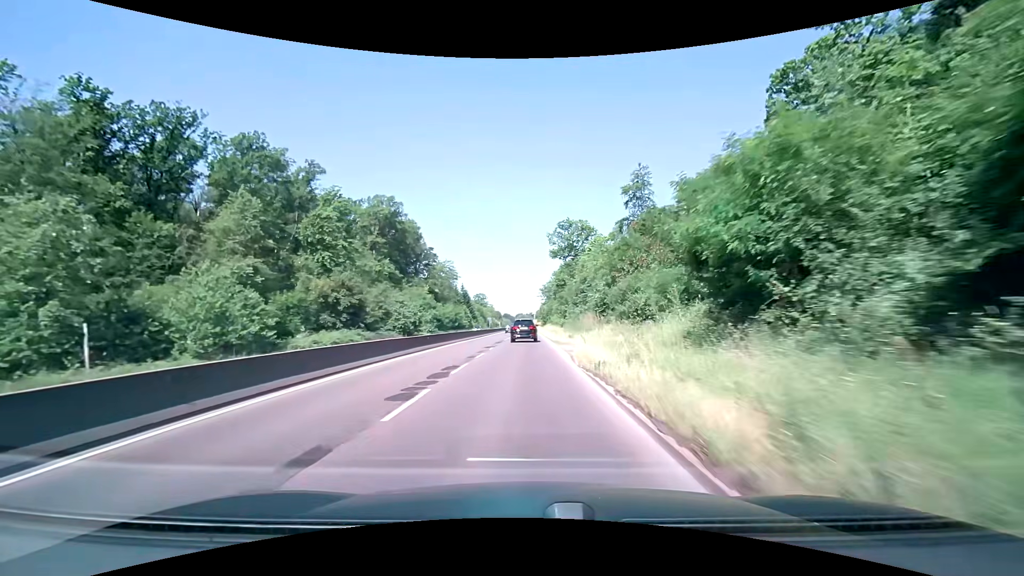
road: trunk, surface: asphalt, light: Day
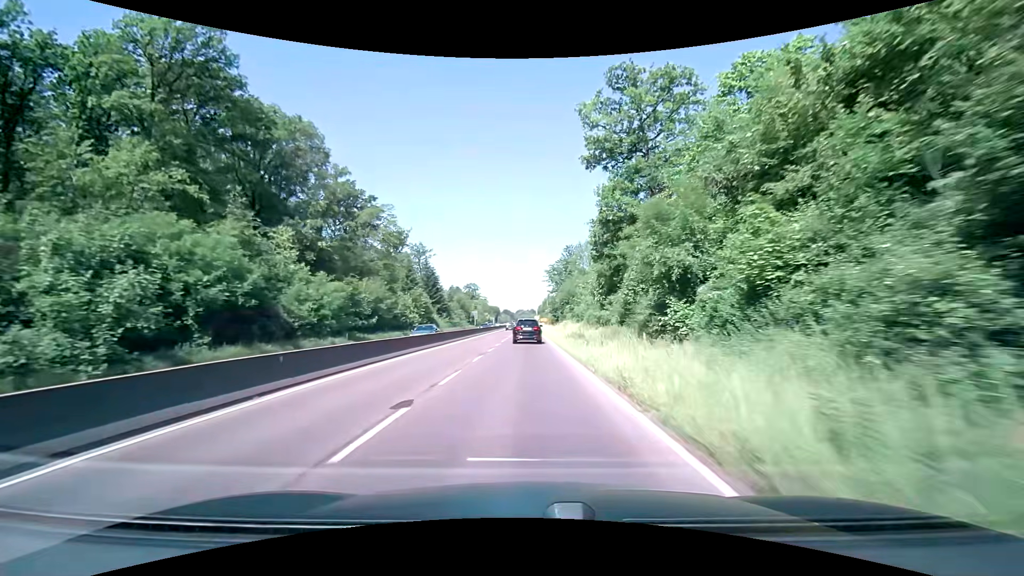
(-0.1, +57.0) m; 0°
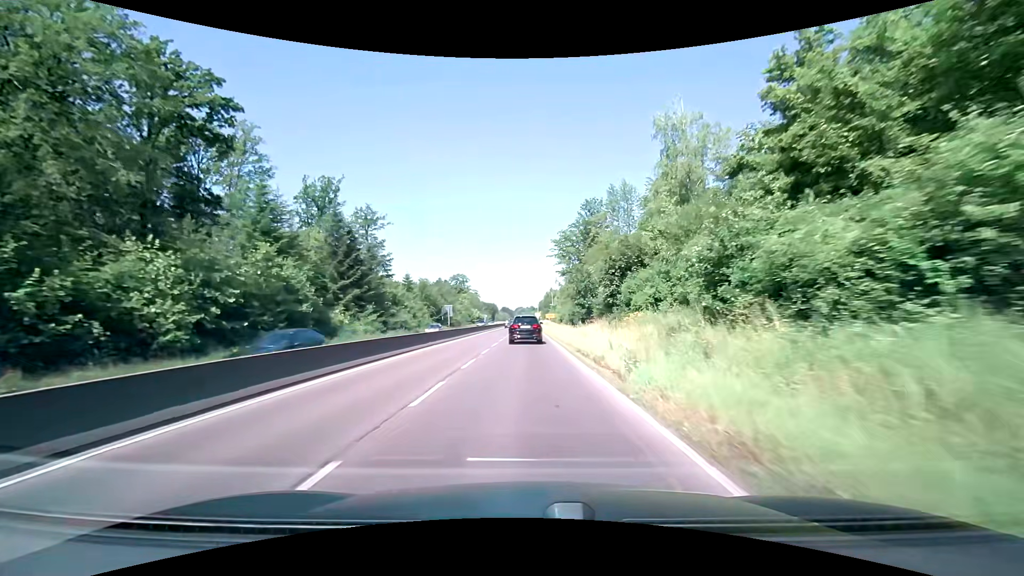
(-0.1, +46.1) m; 0°
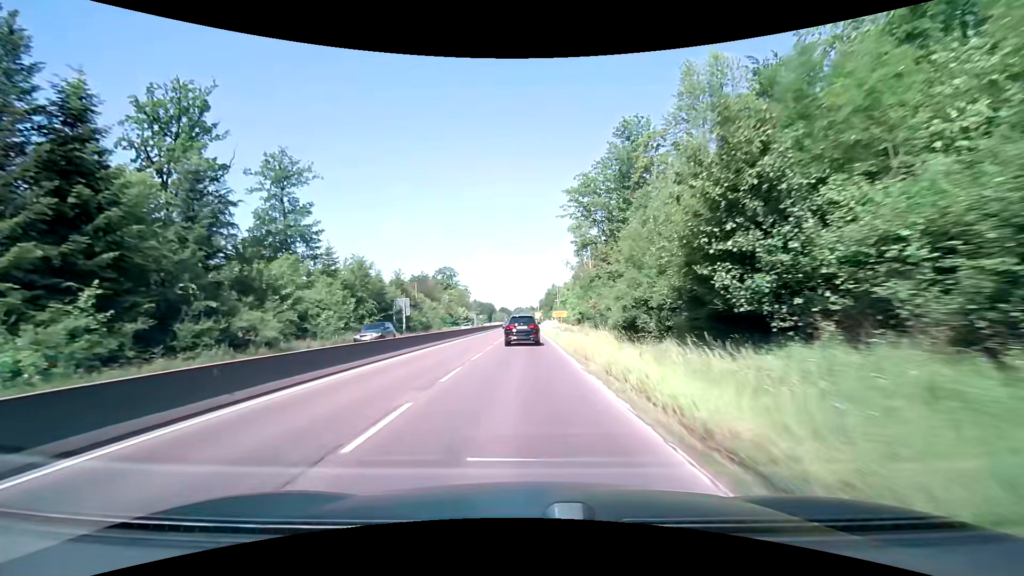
(0.0, +33.5) m; 0°
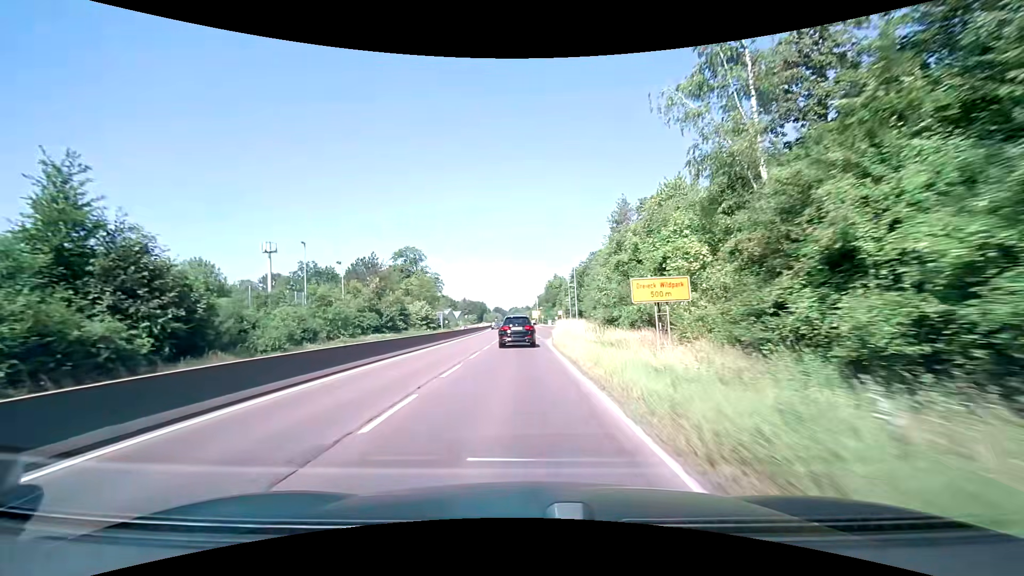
(+0.1, +54.3) m; +1°
